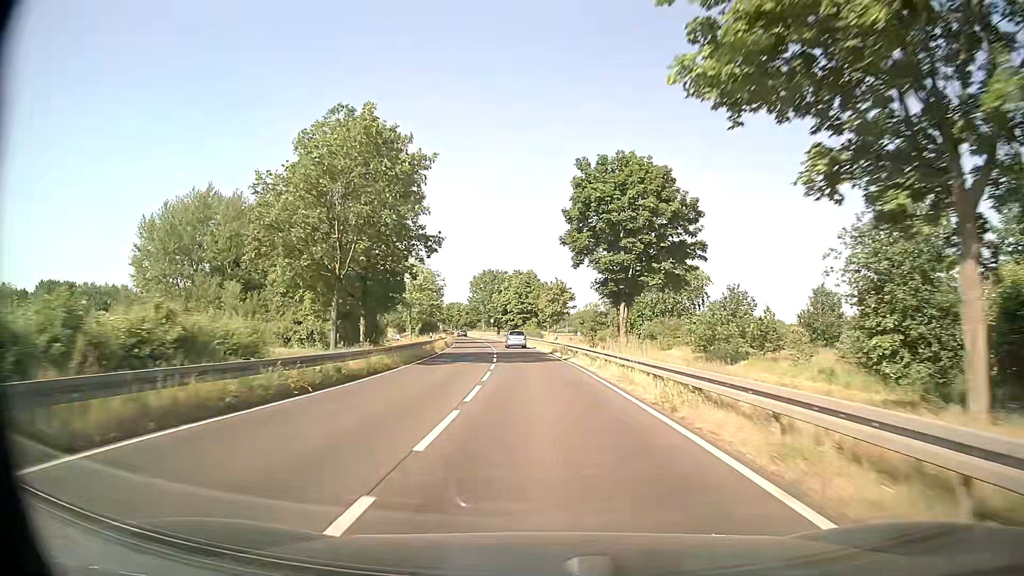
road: primary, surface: asphalt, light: Day
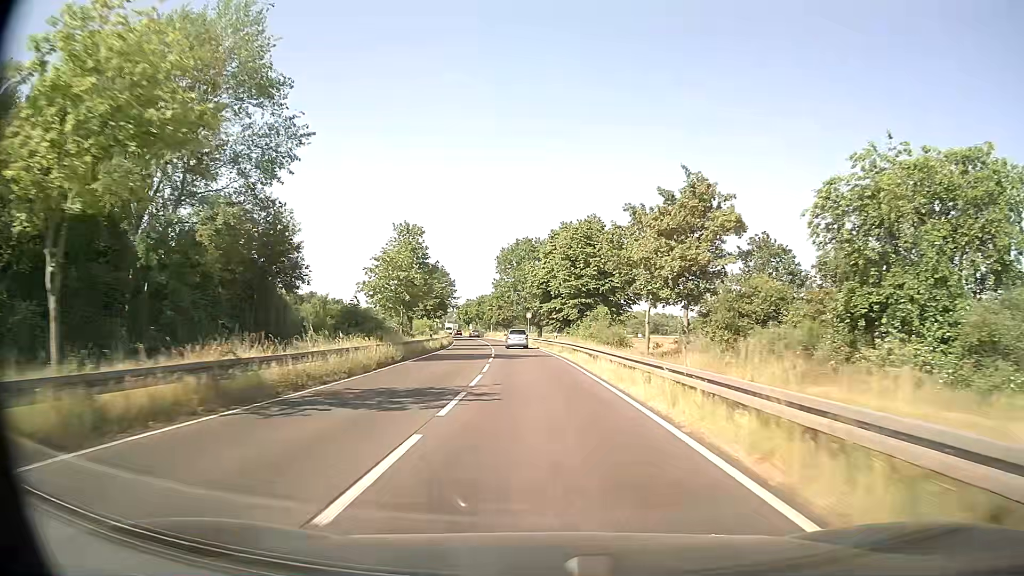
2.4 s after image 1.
(-1.8, +45.3) m; -4°
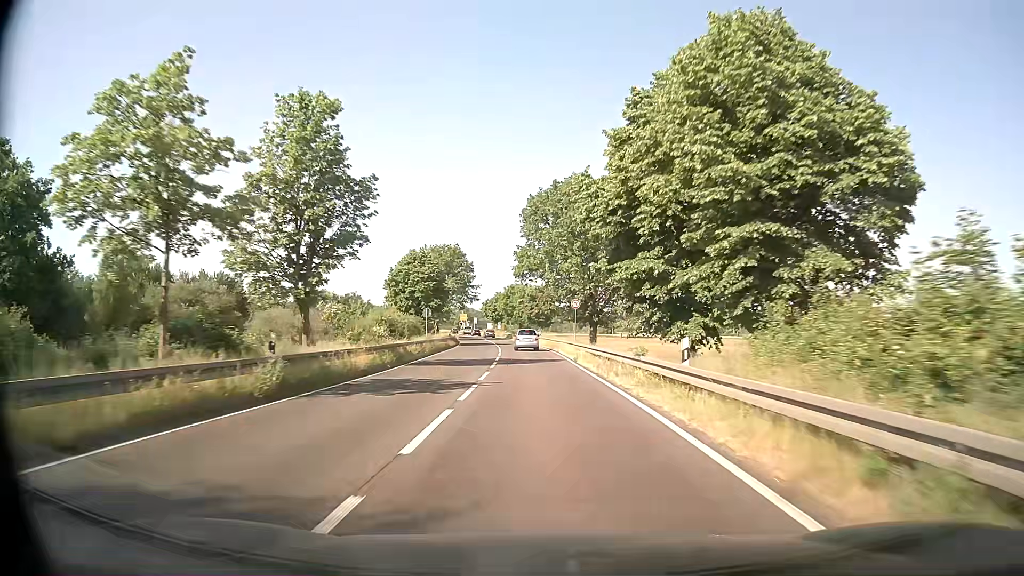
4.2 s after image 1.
(-1.1, +33.9) m; -4°
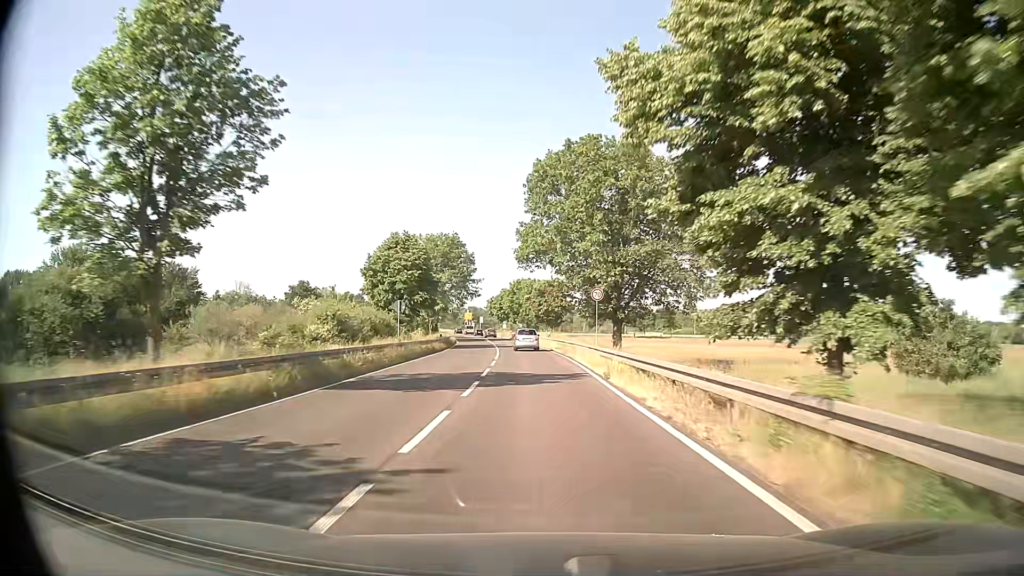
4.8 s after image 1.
(0.0, +11.2) m; 0°
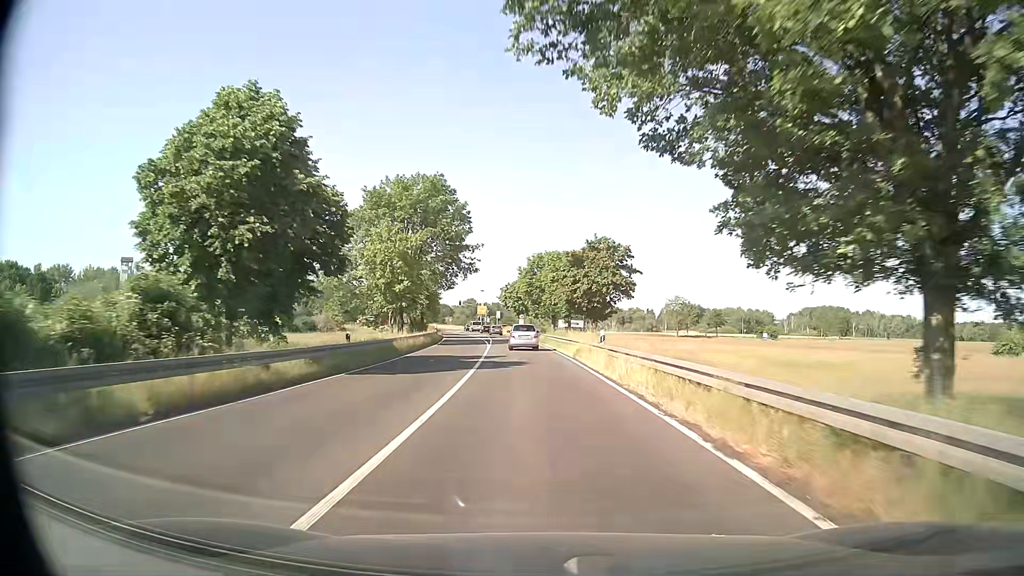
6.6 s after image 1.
(-0.7, +32.3) m; -2°
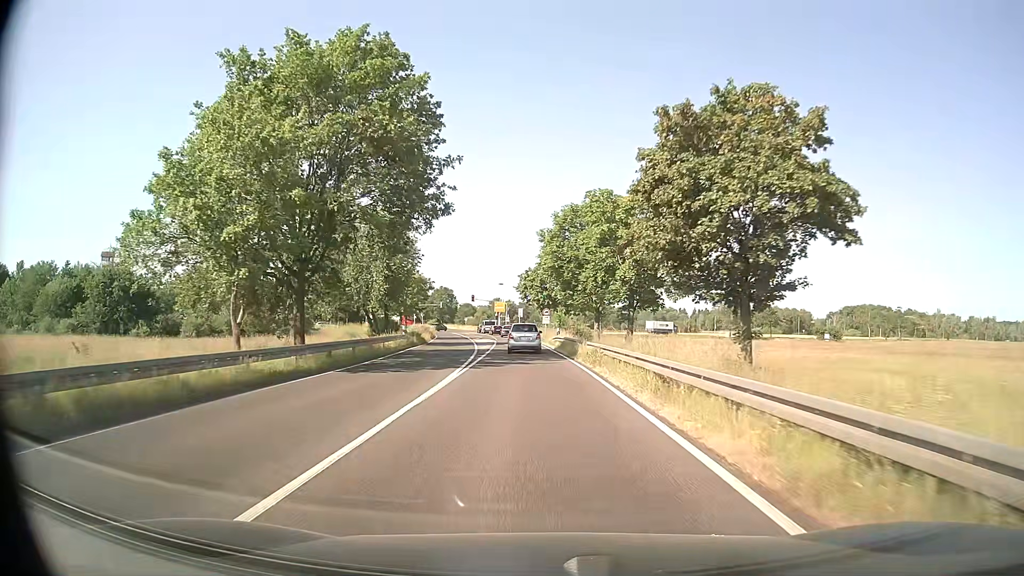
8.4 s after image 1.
(-0.5, +28.0) m; -2°
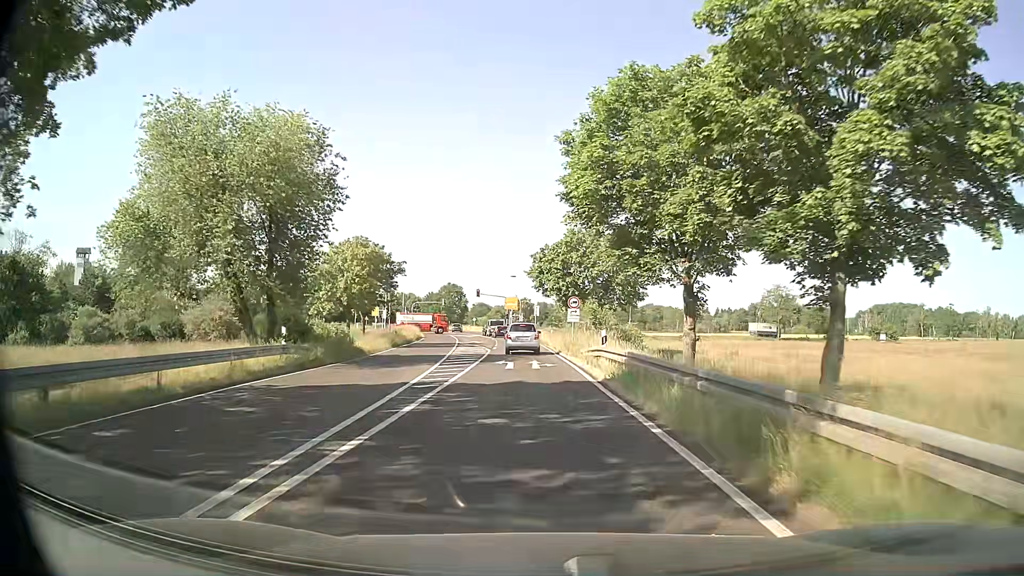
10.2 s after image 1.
(-0.3, +22.8) m; -2°
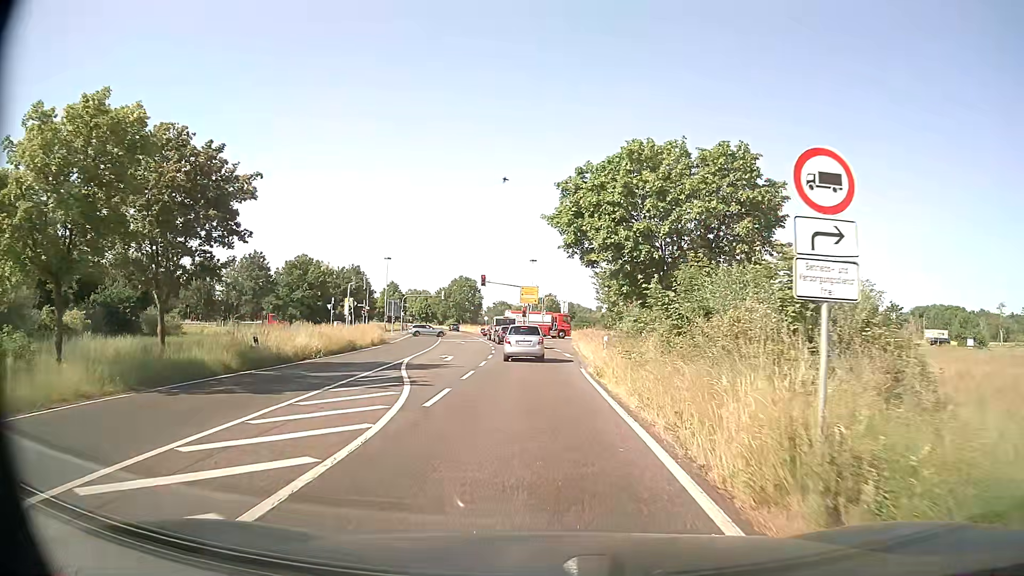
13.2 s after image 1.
(-0.4, +28.7) m; -2°
